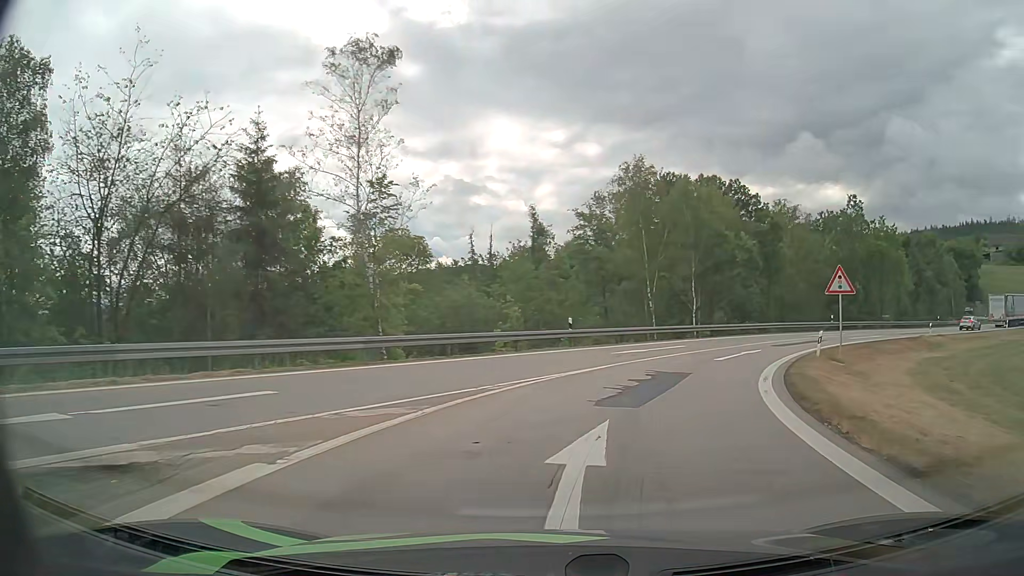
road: motorway_link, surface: asphalt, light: Day
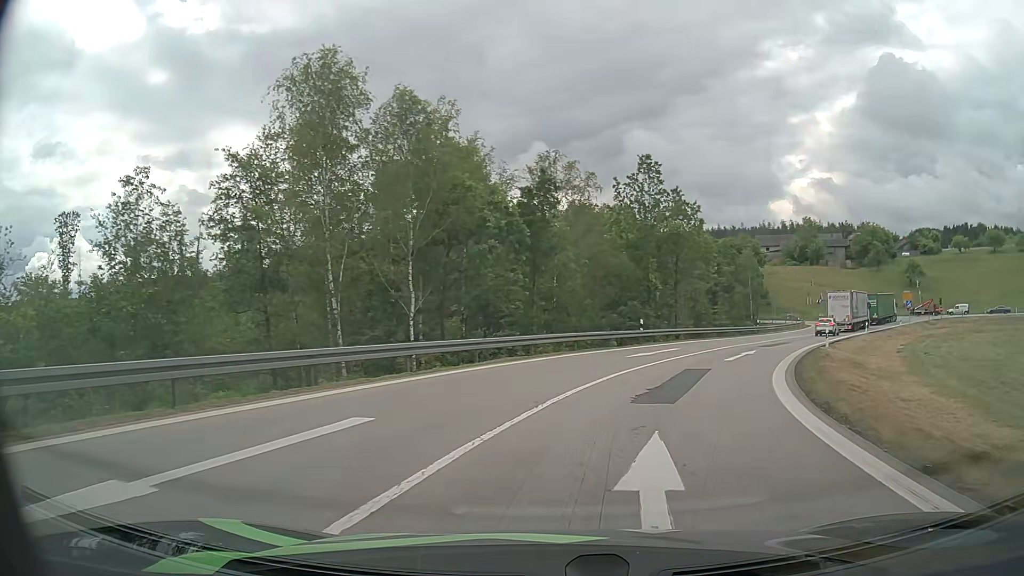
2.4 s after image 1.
(+4.2, +21.5) m; +23°
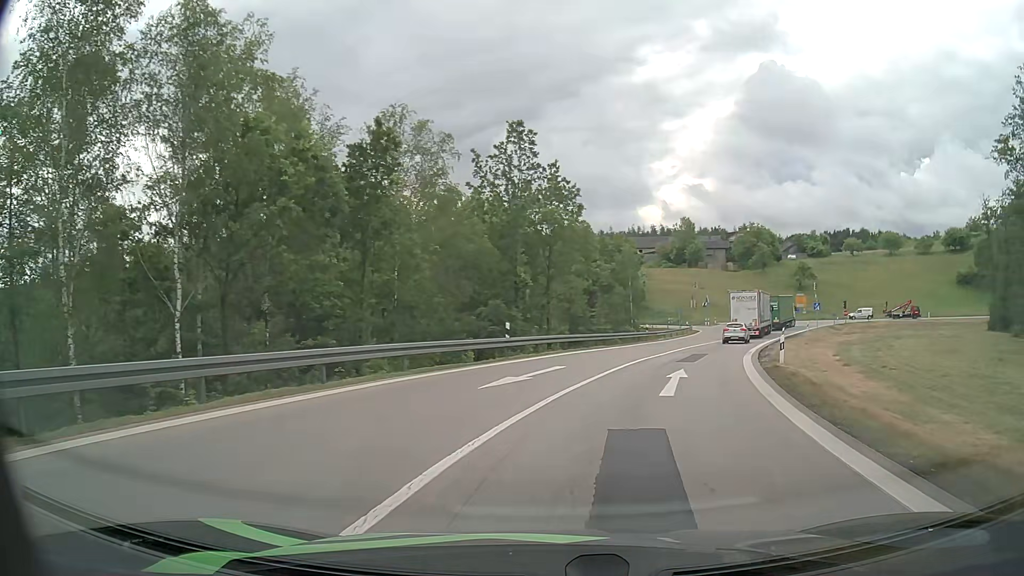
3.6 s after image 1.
(+1.0, +10.0) m; +11°
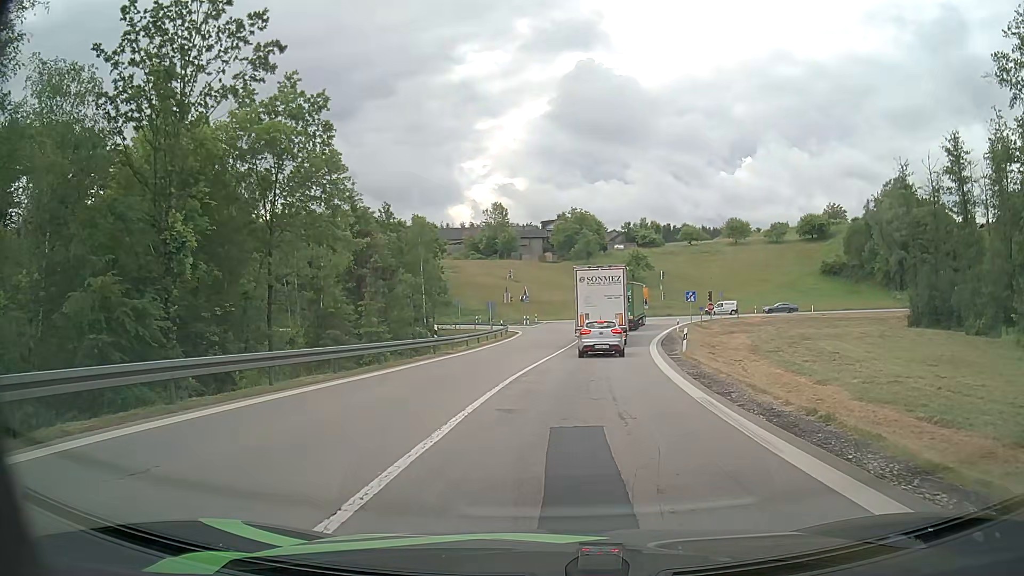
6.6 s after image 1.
(+3.7, +21.6) m; +16°
